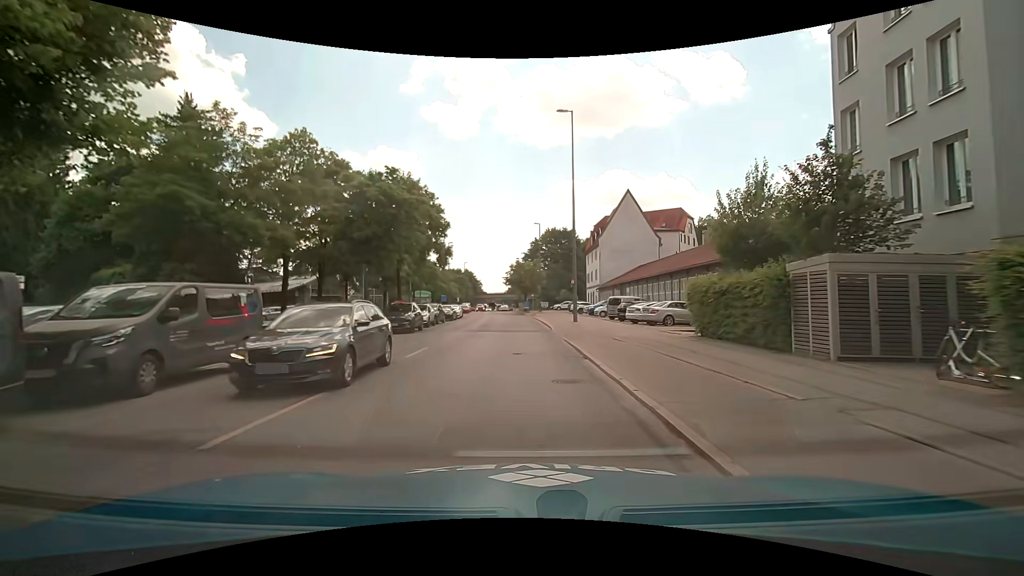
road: secondary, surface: asphalt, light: Day
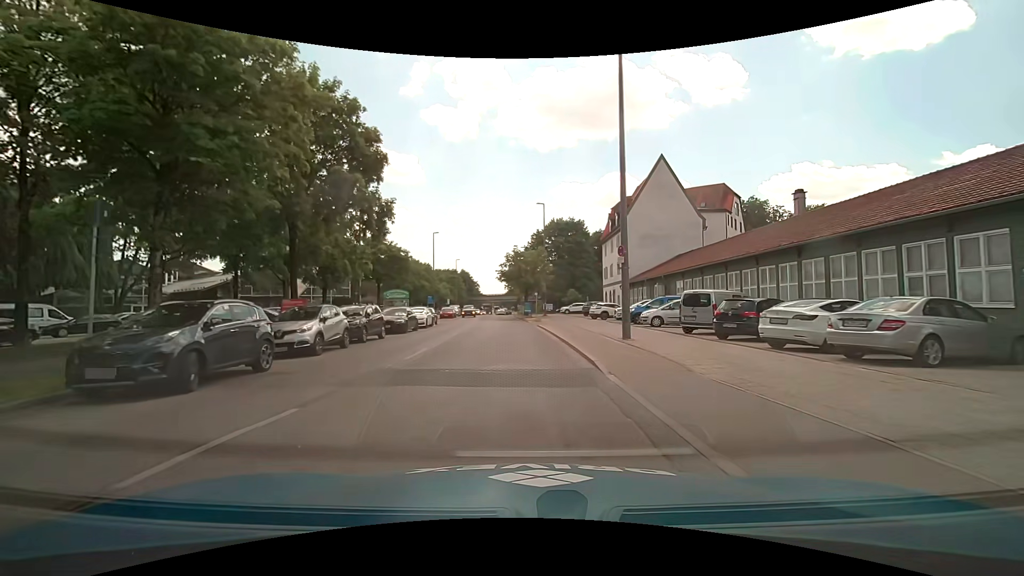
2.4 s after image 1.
(0.0, +17.9) m; +1°
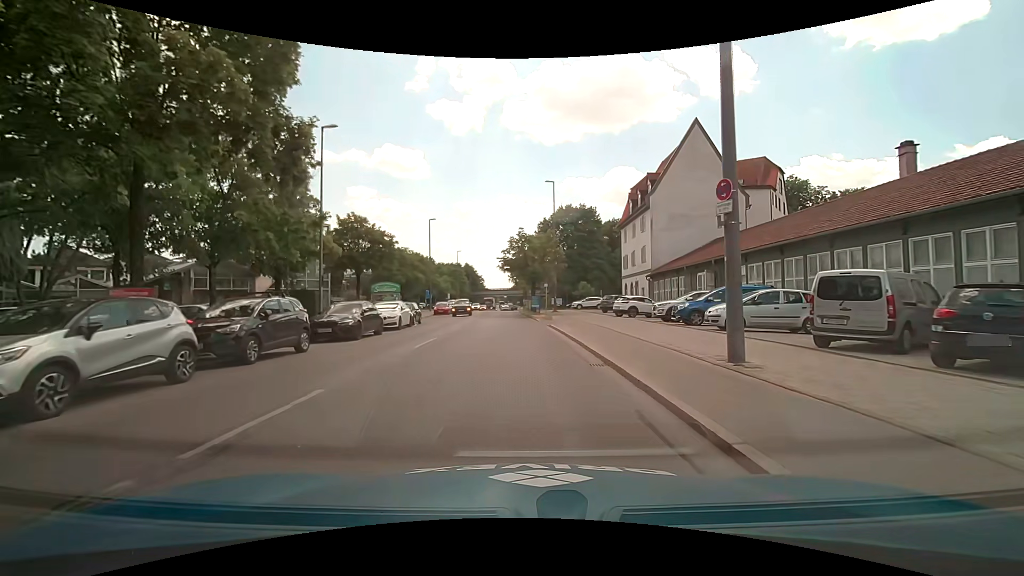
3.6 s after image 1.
(-0.1, +9.0) m; -2°
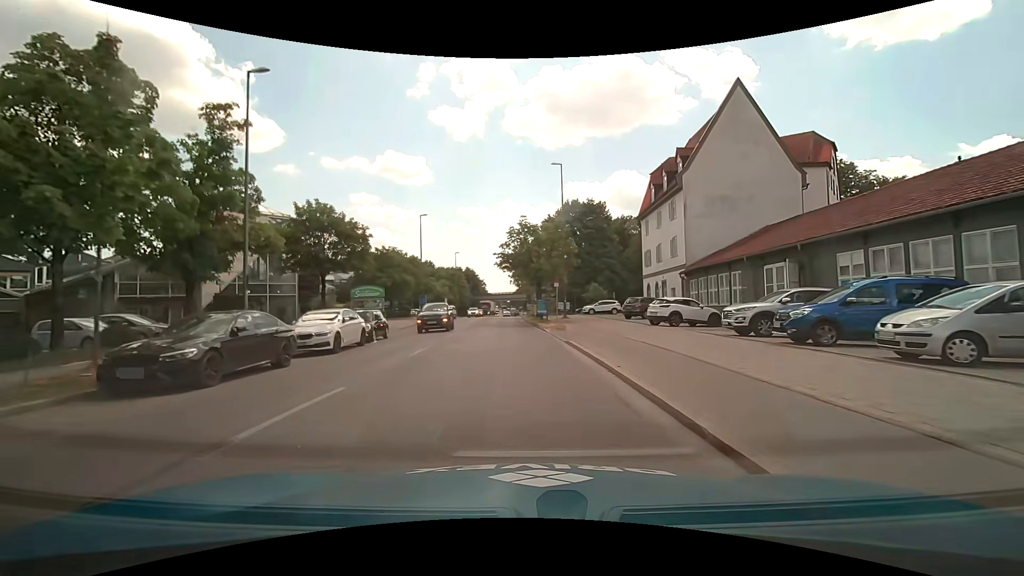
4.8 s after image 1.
(+0.1, +8.9) m; +1°
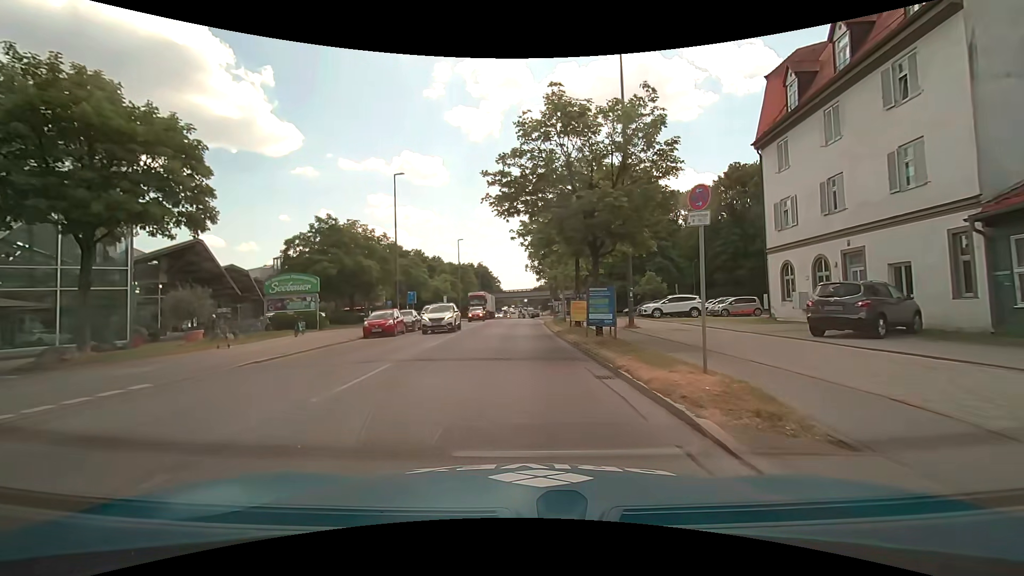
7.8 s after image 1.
(-0.8, +22.3) m; -3°
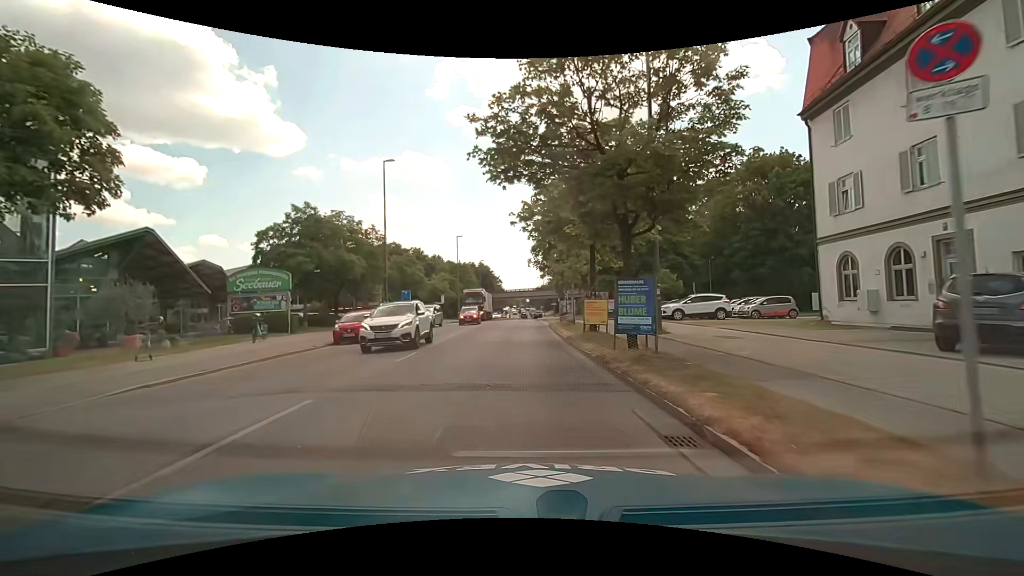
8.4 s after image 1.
(0.0, +4.5) m; 0°
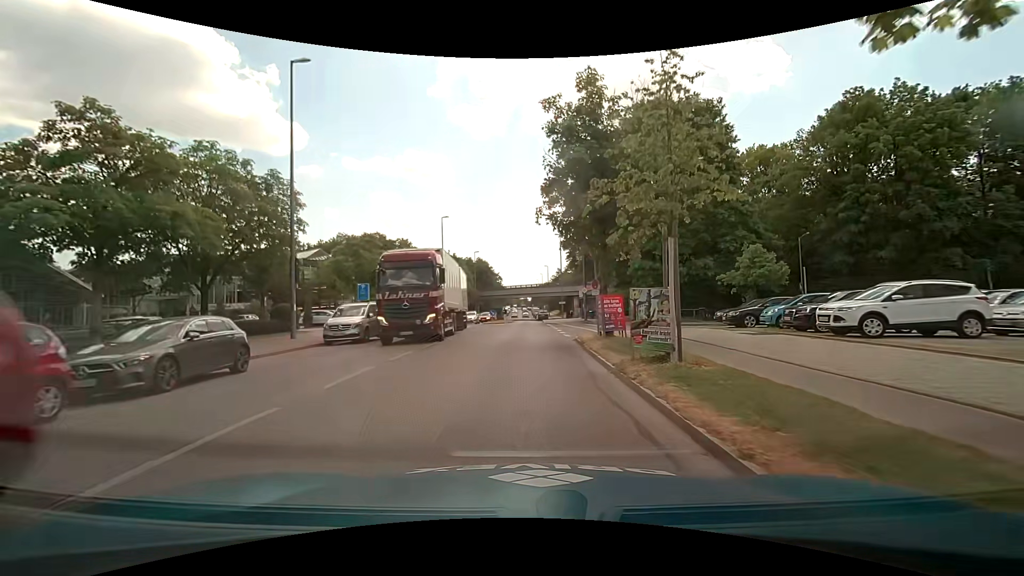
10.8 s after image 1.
(0.0, +18.0) m; -1°
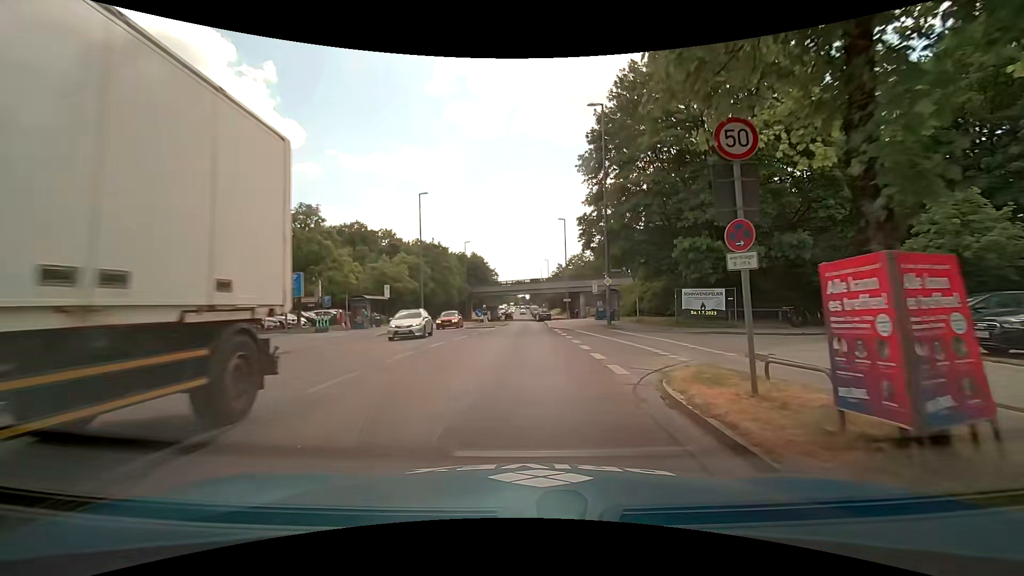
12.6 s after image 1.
(+0.2, +13.5) m; 0°
(0, +10) (0, +20) (+1, +30) (+1, +40) (+1, +50) (+1, +60) (+1, +70) (+1, +80) (+1, +90) (+1, +100) m
